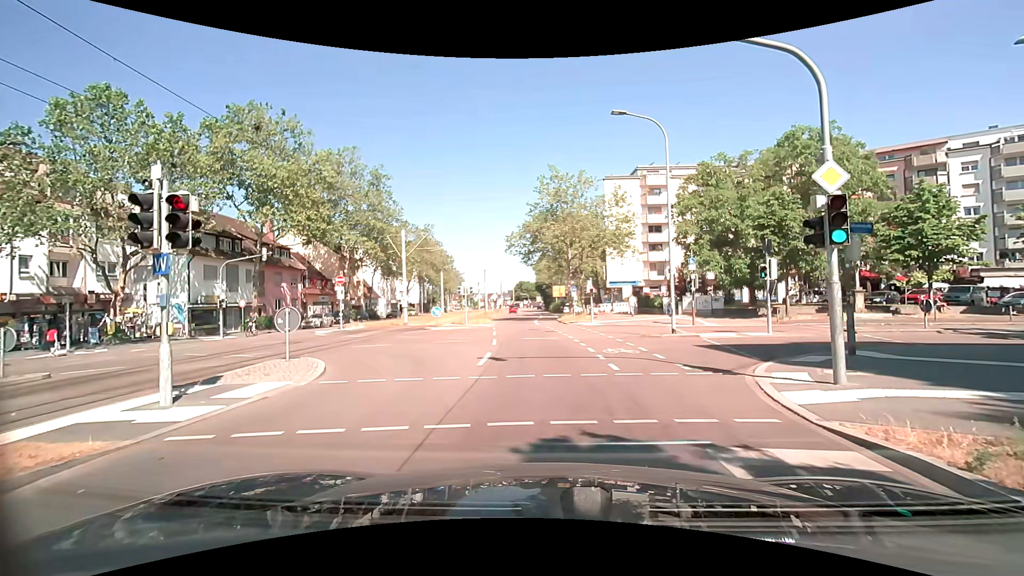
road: tertiary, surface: asphalt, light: Day
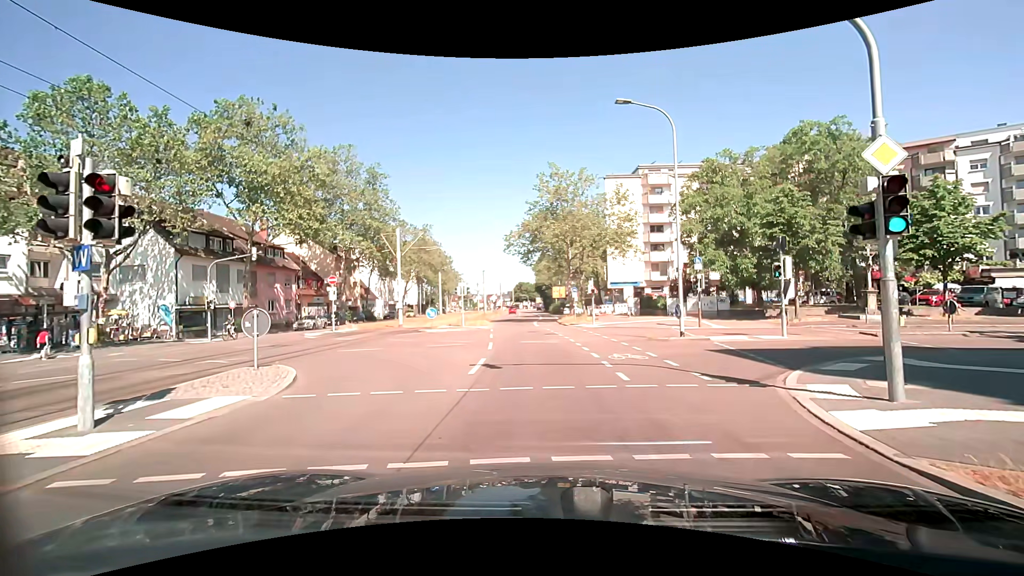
(+0.1, +1.3) m; 0°
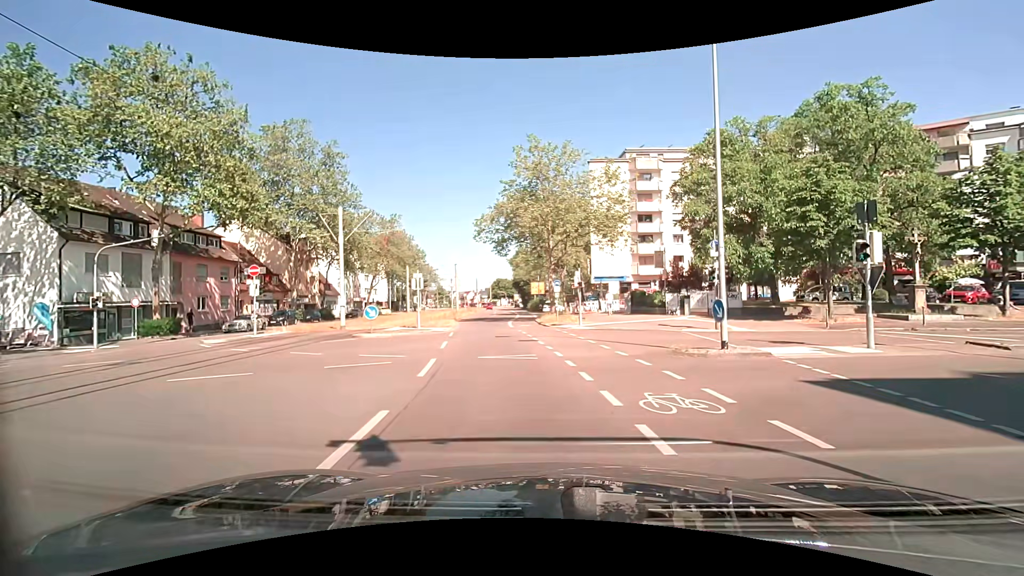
(+0.3, +6.8) m; +3°
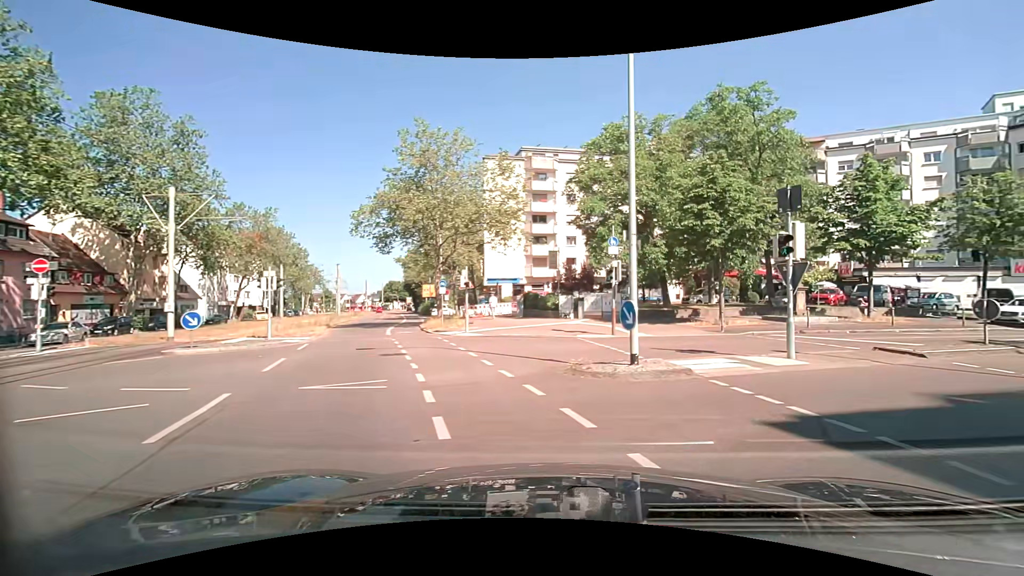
(+0.4, +3.6) m; +15°
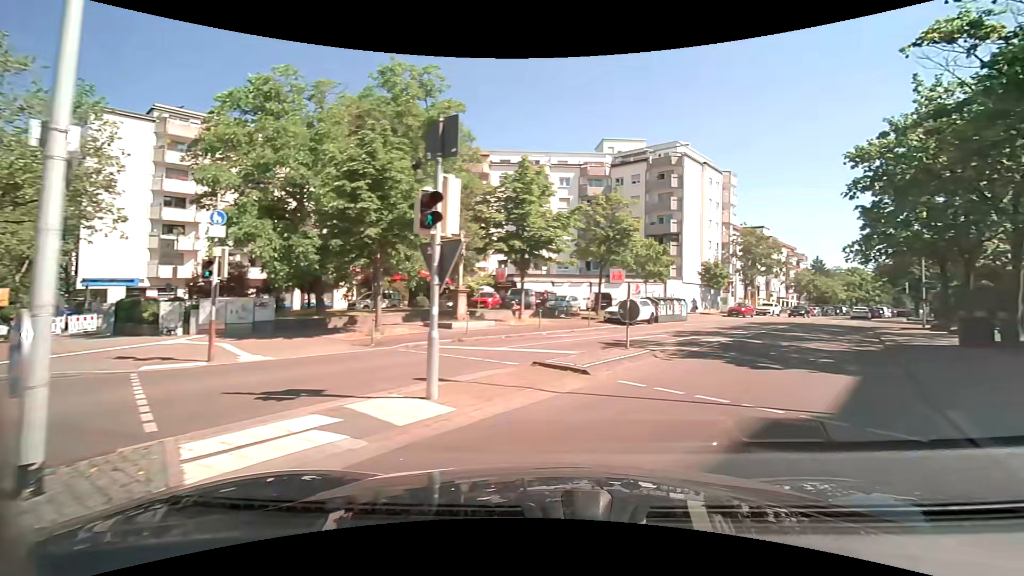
(+1.7, +5.8) m; +35°
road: residential
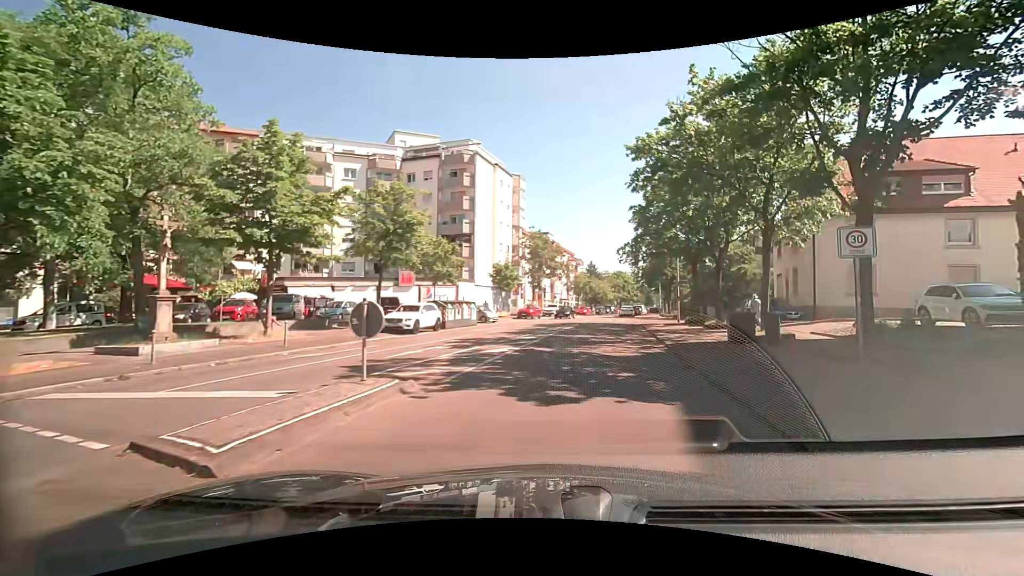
(+0.9, +4.8) m; +21°
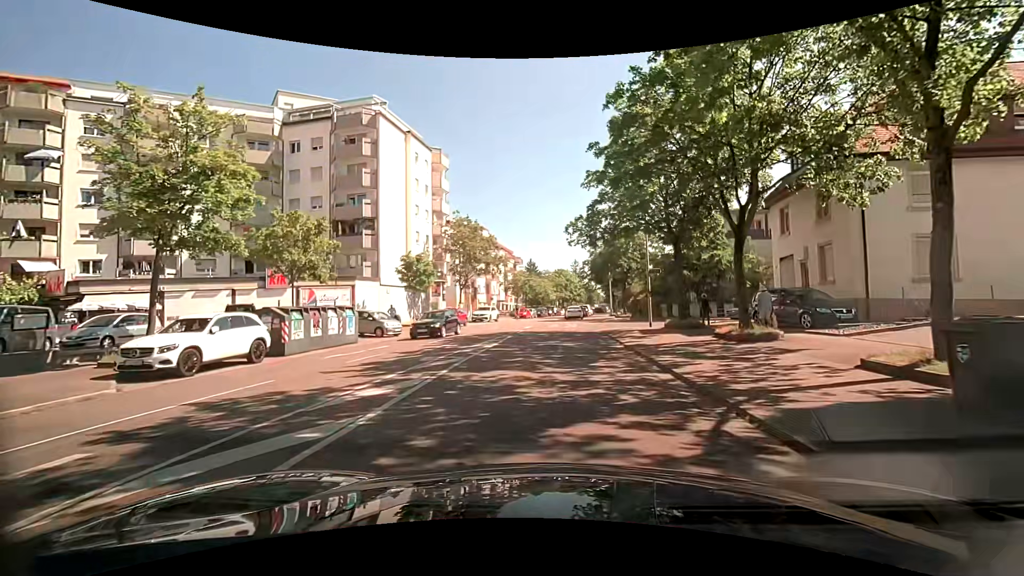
(+1.0, +12.4) m; +6°
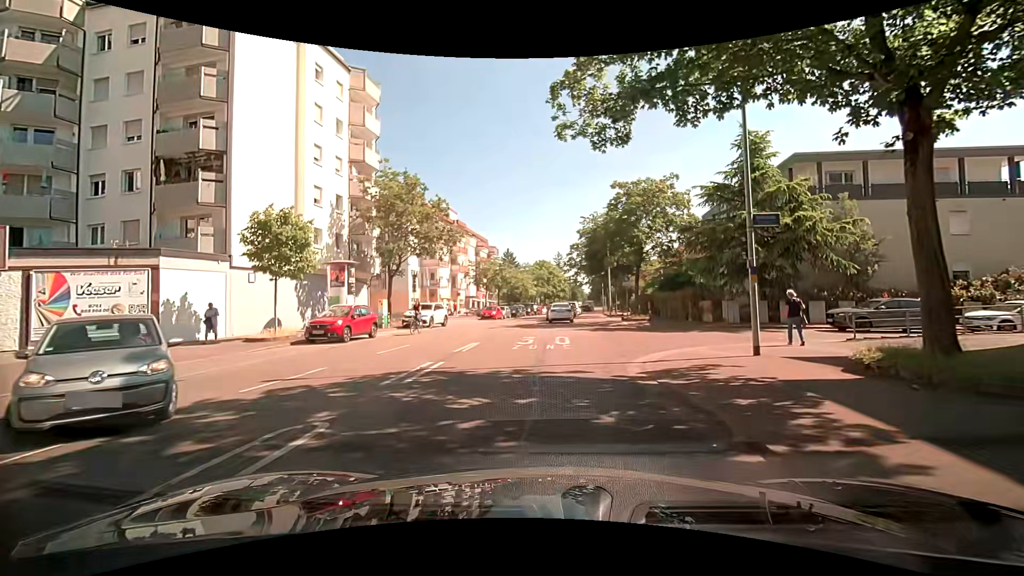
(+0.8, +17.3) m; +2°
